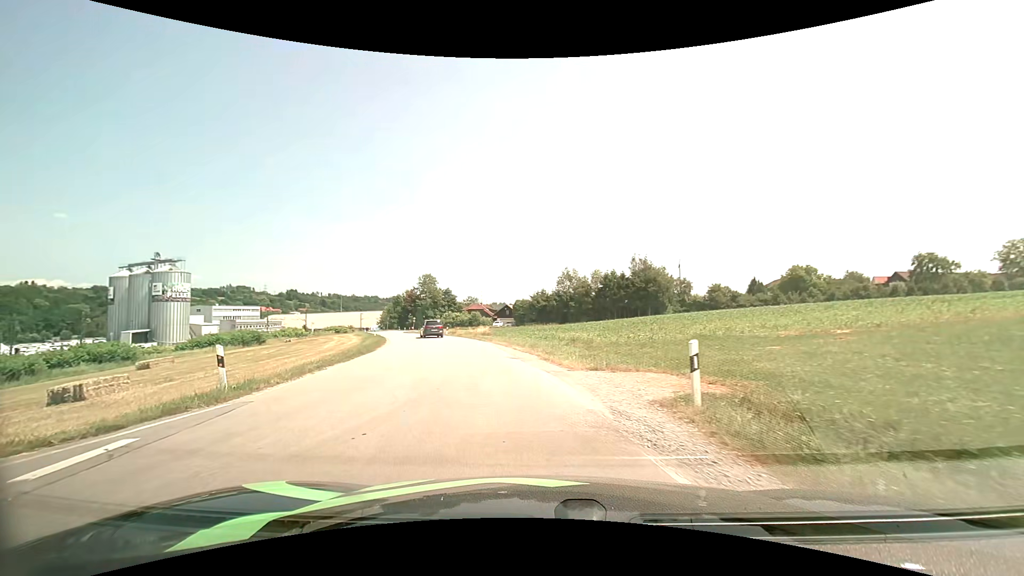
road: unclassified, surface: asphalt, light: Day
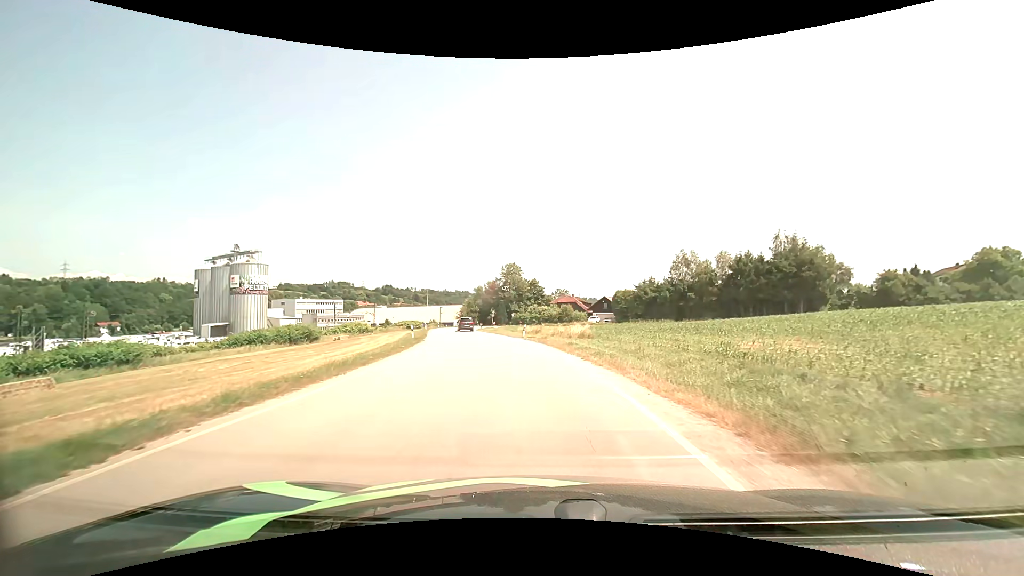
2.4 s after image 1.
(-2.9, +21.6) m; -11°
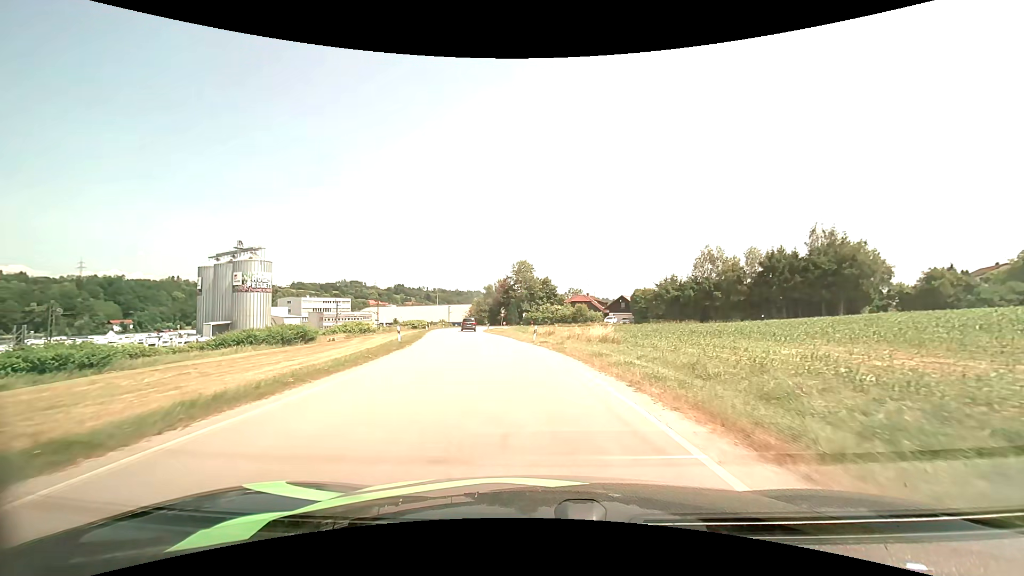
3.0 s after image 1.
(-0.1, +6.6) m; -1°
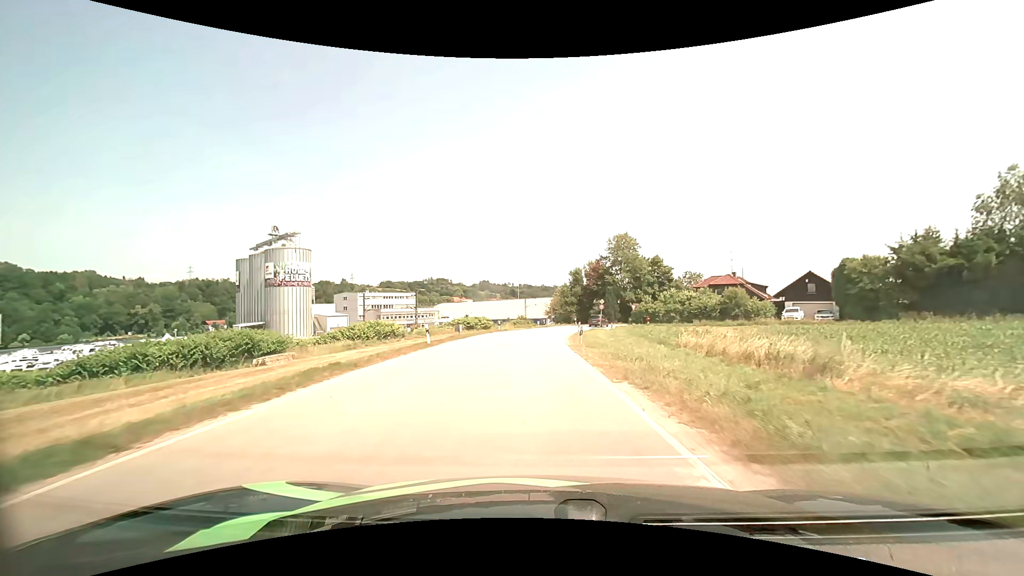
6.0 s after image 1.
(-3.6, +36.9) m; -10°
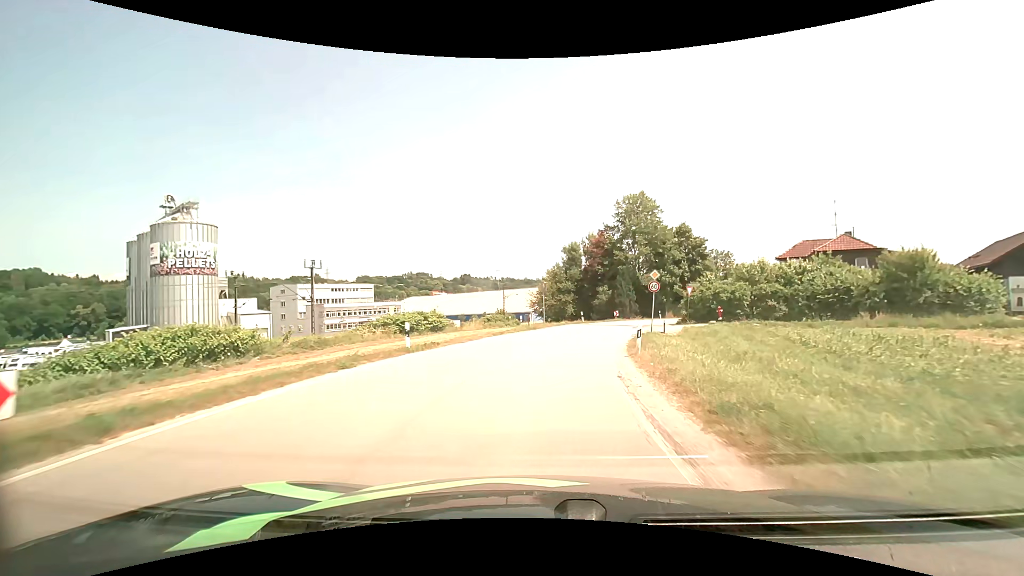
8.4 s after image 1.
(+0.1, +30.4) m; +2°
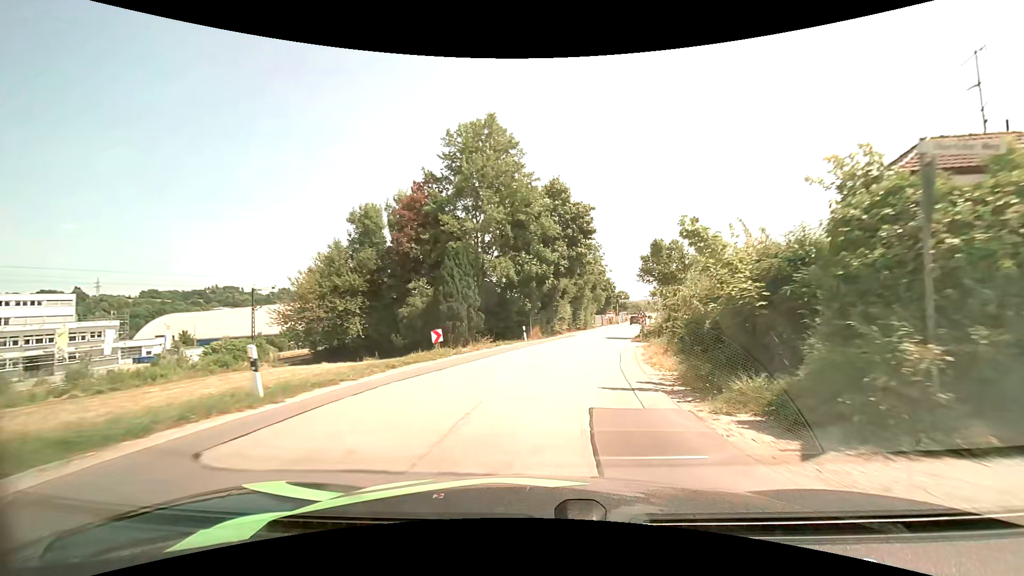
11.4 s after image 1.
(+5.3, +35.2) m; +18°
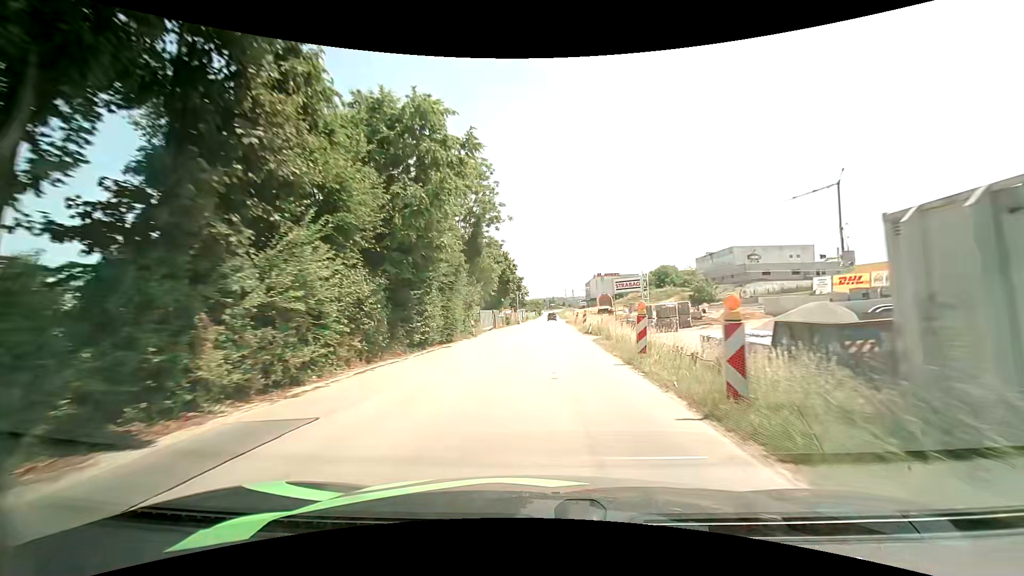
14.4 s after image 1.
(+5.3, +39.1) m; +12°
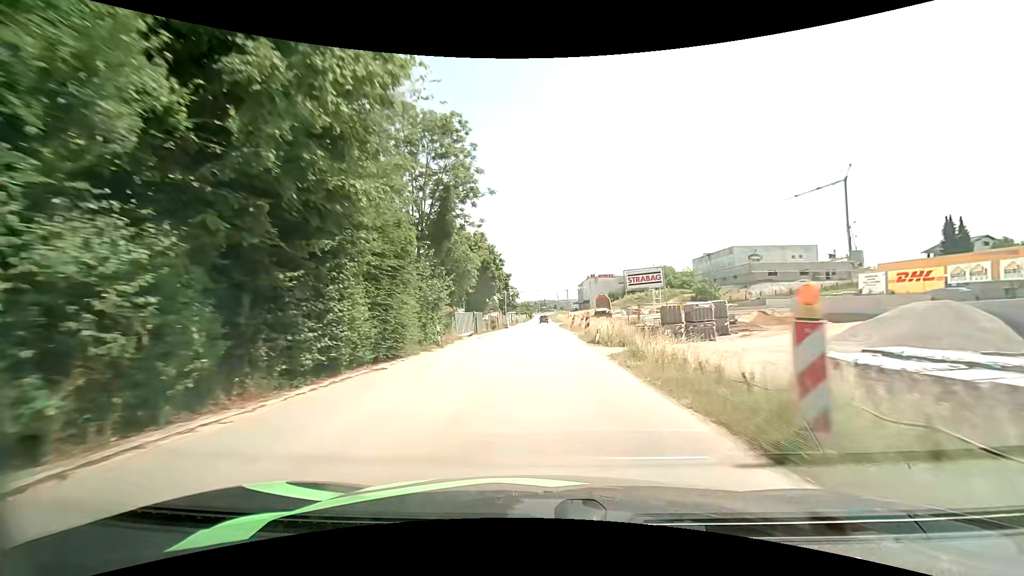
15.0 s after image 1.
(+0.1, +8.8) m; +1°
(0, +10) (0, +20) (+1, +30) (+1, +40) (+1, +50) (+1, +60) (+1, +70) (+1, +80) (+1, +90) (+1, +100) m
